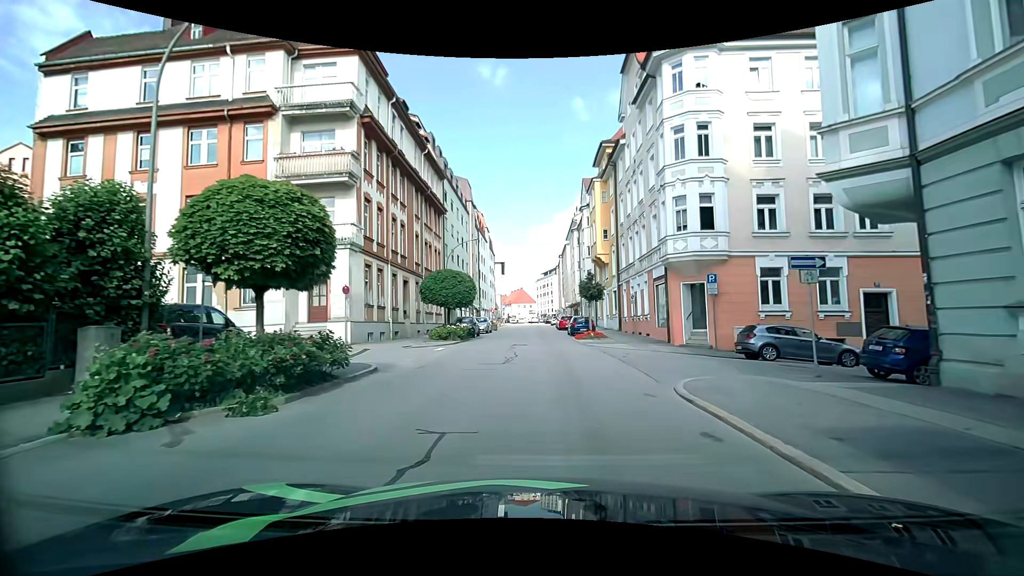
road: tertiary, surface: asphalt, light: Day
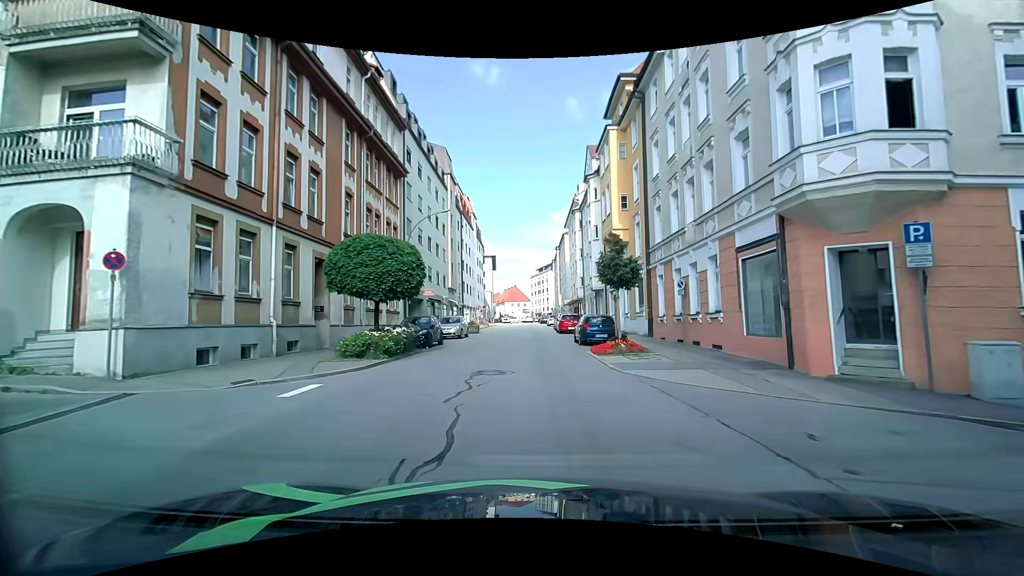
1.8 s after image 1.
(0.0, +12.4) m; 0°
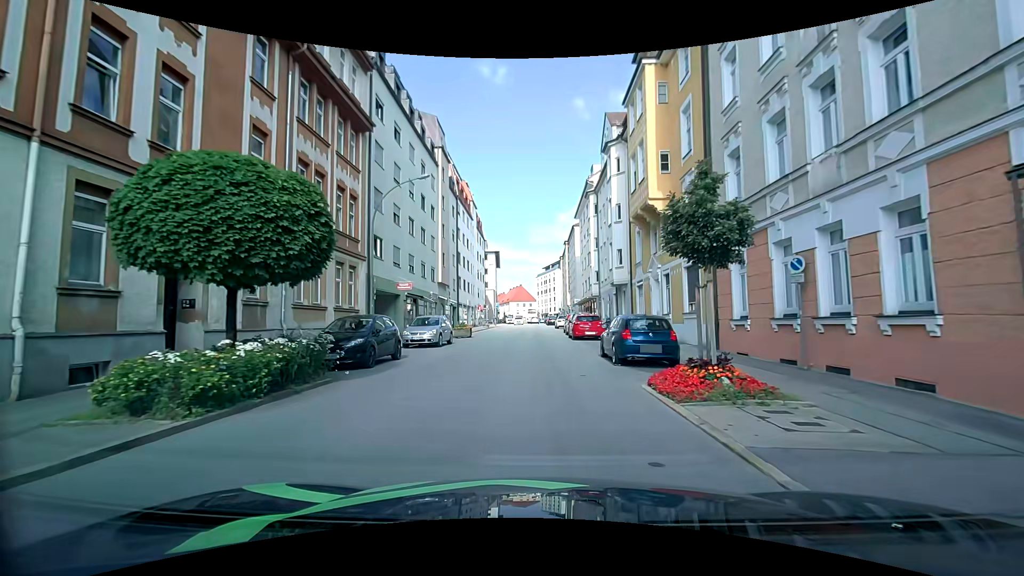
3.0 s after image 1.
(0.0, +8.7) m; -1°
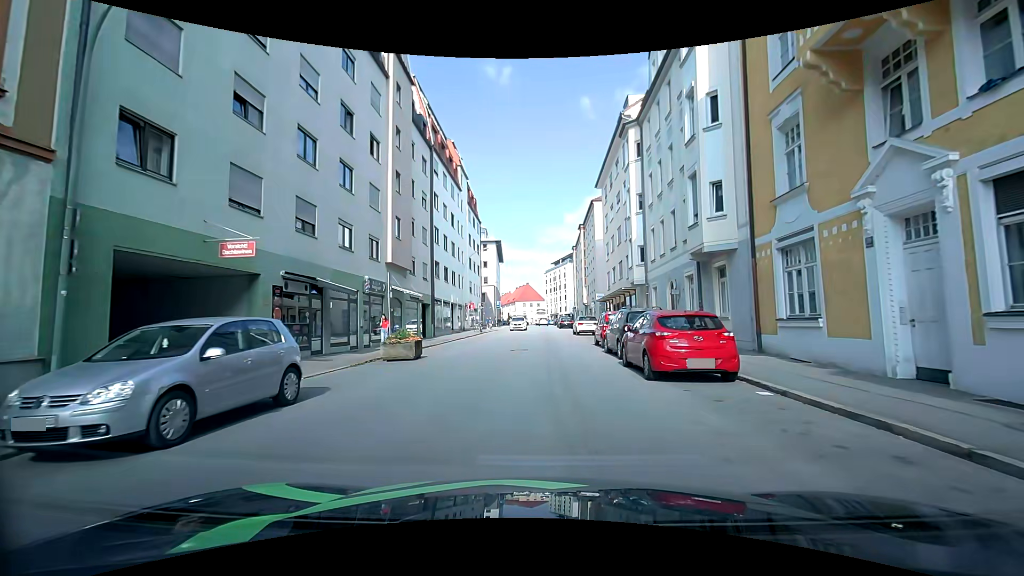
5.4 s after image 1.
(-0.1, +17.3) m; -2°
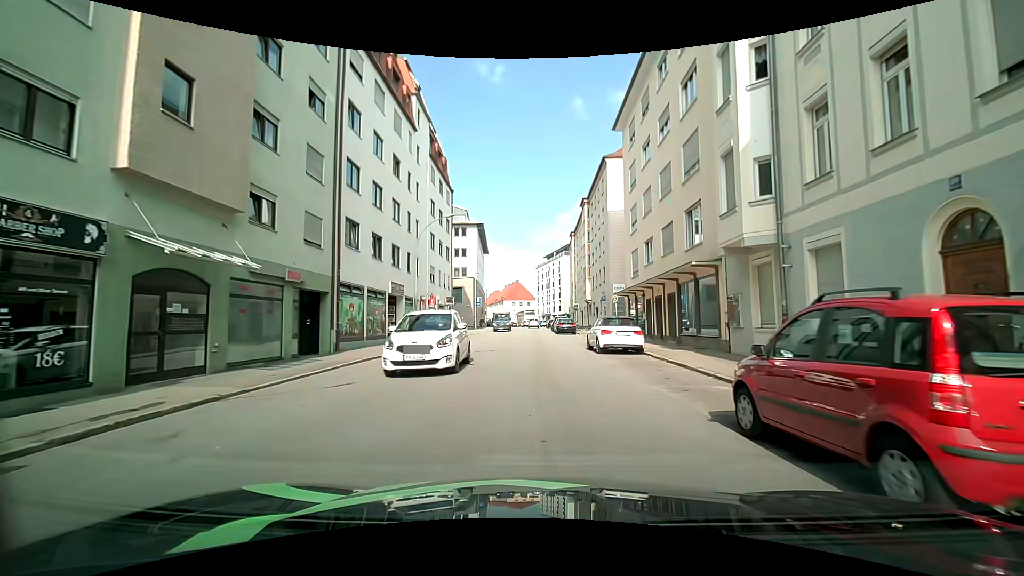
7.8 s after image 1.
(+0.4, +17.4) m; +1°
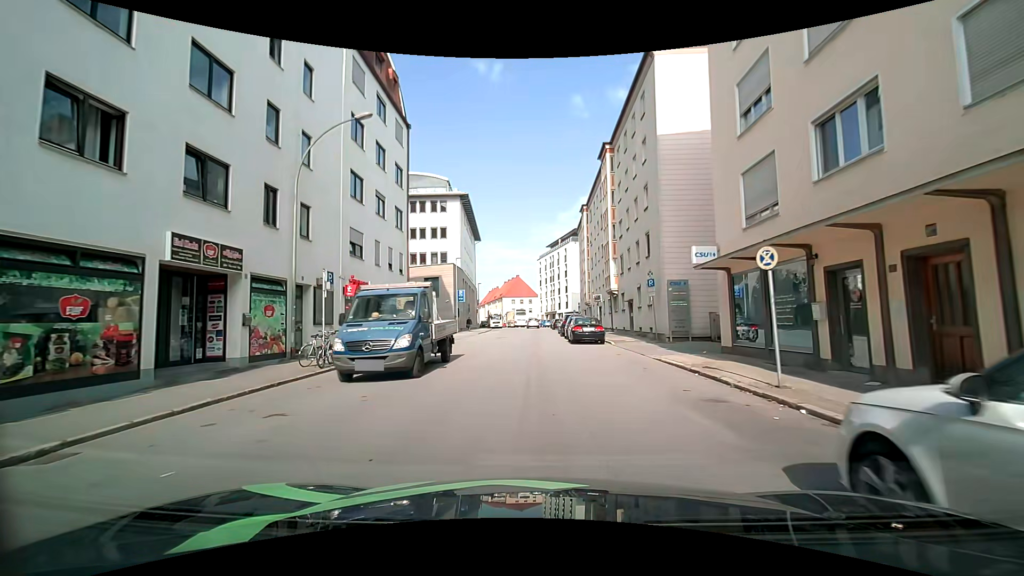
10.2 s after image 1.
(+0.2, +18.2) m; +1°
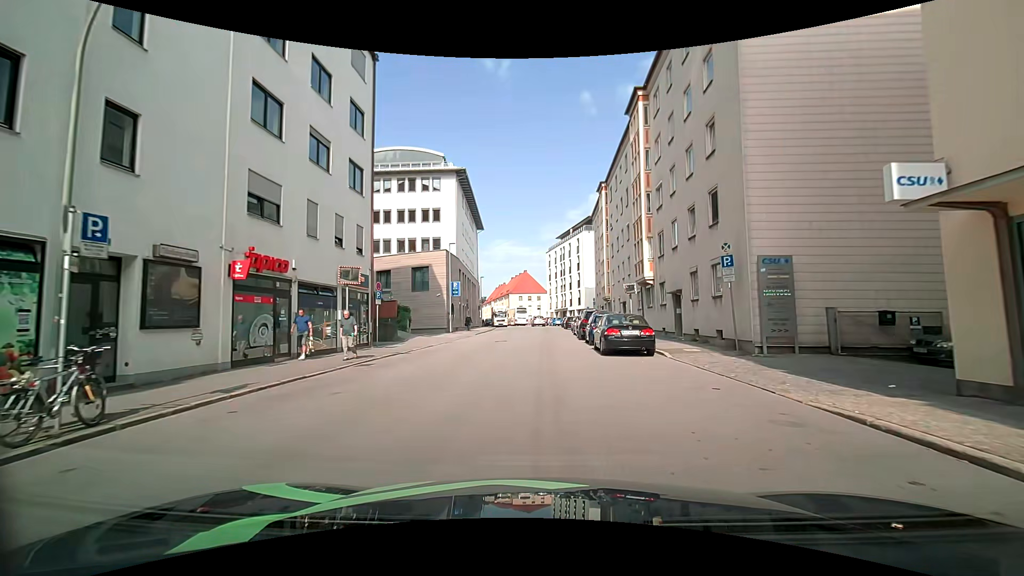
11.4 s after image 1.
(-0.1, +9.2) m; -1°
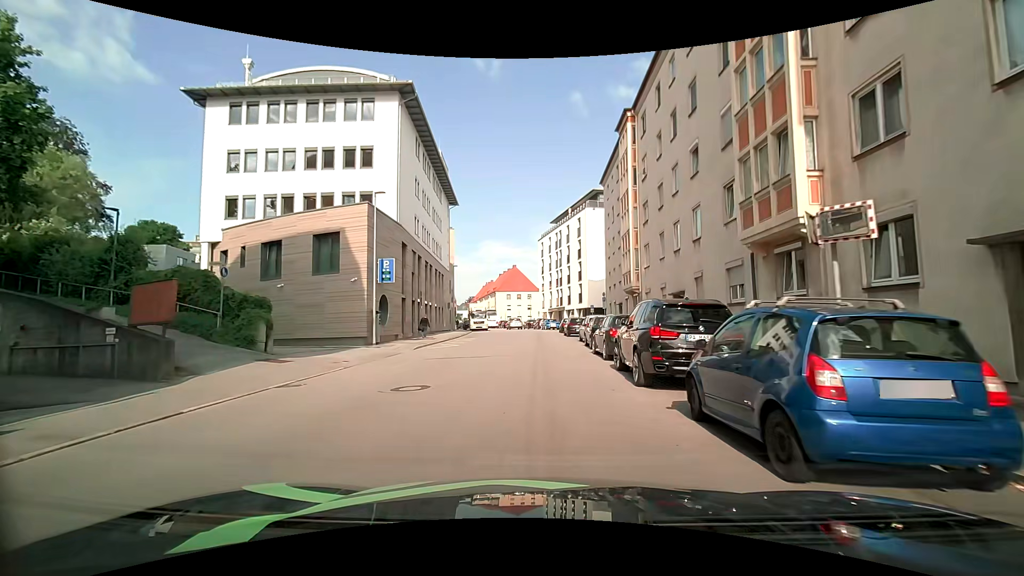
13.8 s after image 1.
(0.0, +18.7) m; 0°
(0, +10) (0, +20) (0, +30) (0, +40) (0, +50) (-1, +60) (-2, +70) (-4, +80) (-6, +90) (-8, +99) m
